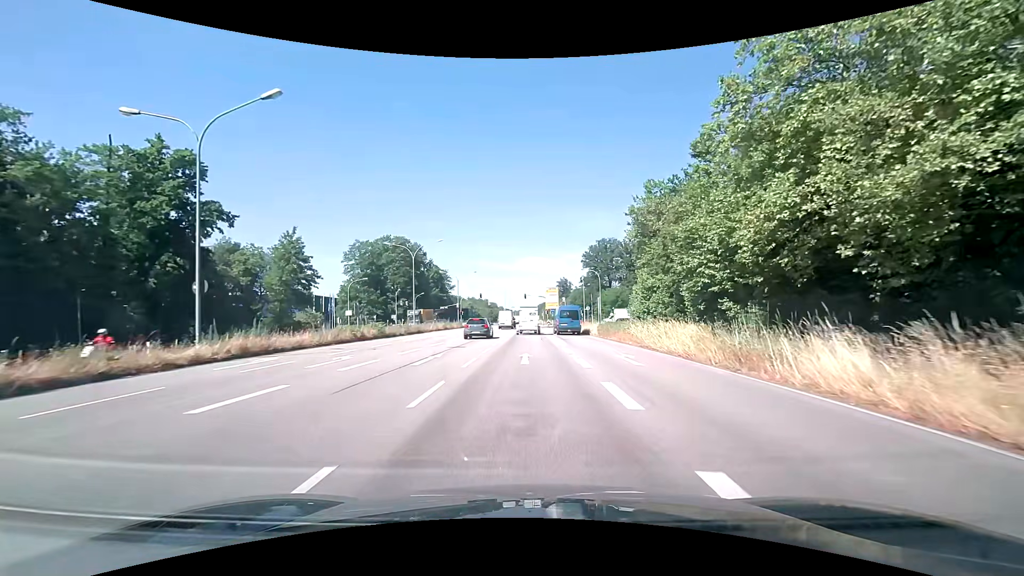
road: primary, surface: asphalt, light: Day
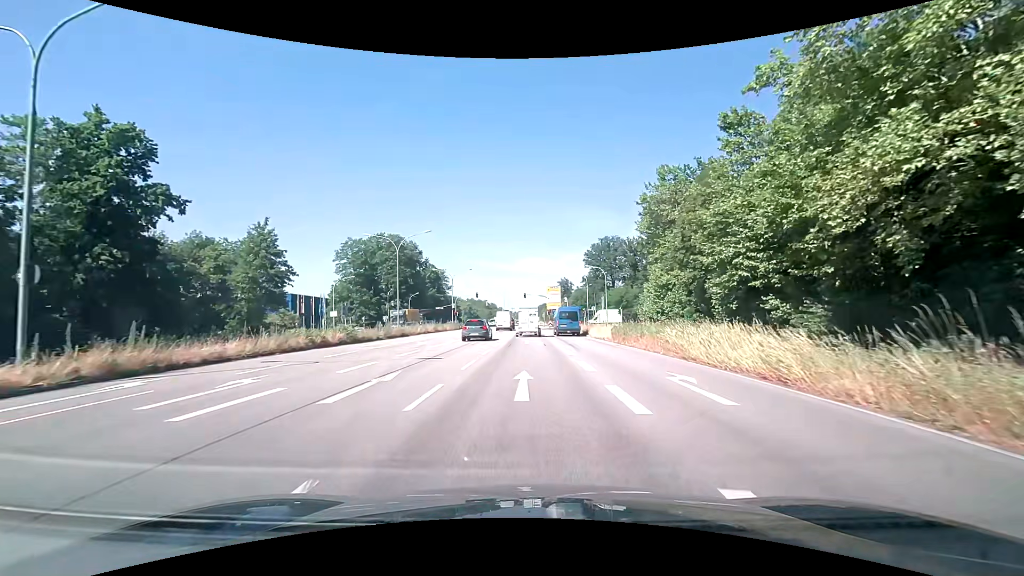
(0.0, +6.4) m; 0°
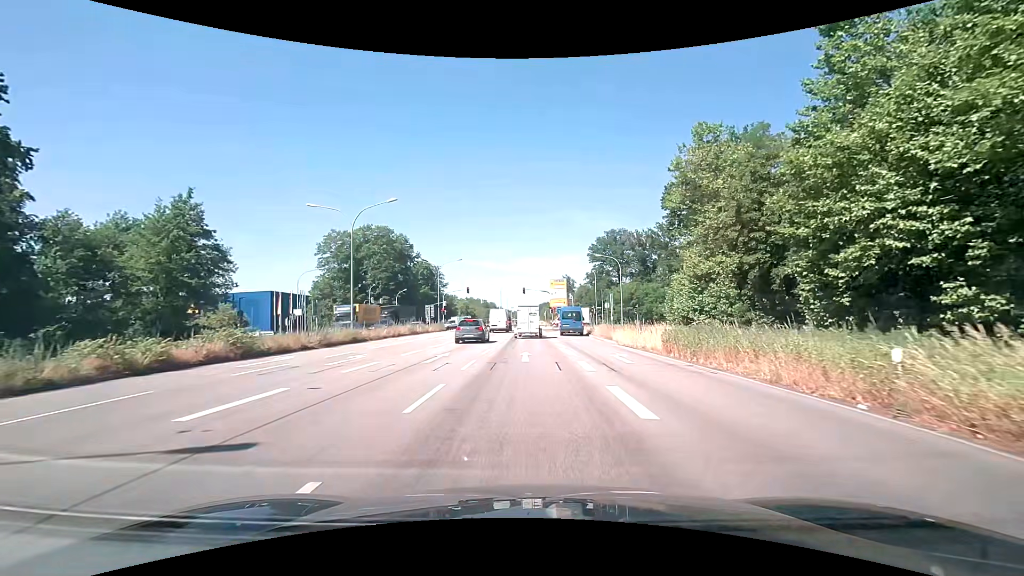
(0.0, +12.2) m; 0°
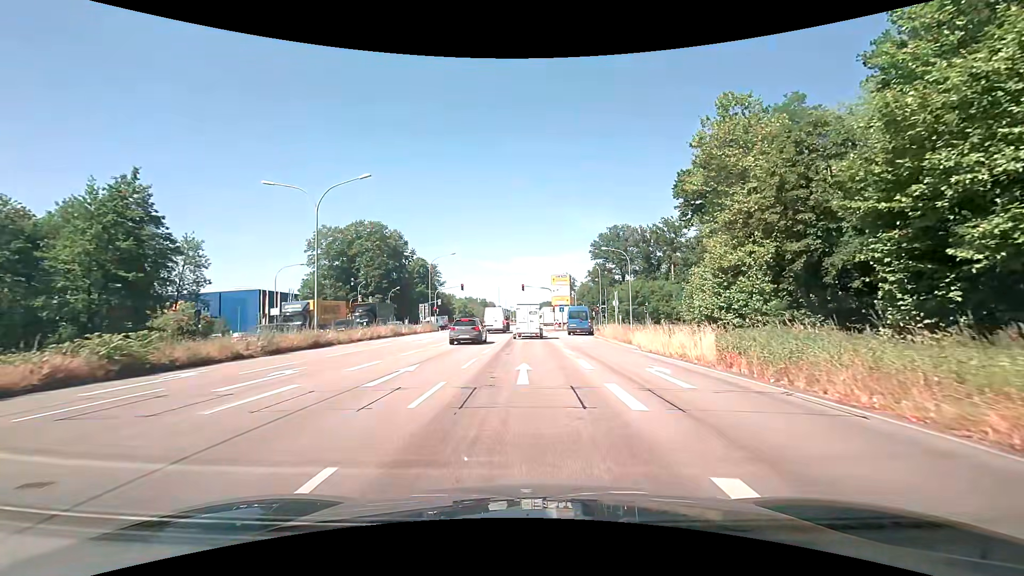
(0.0, +5.8) m; 0°
